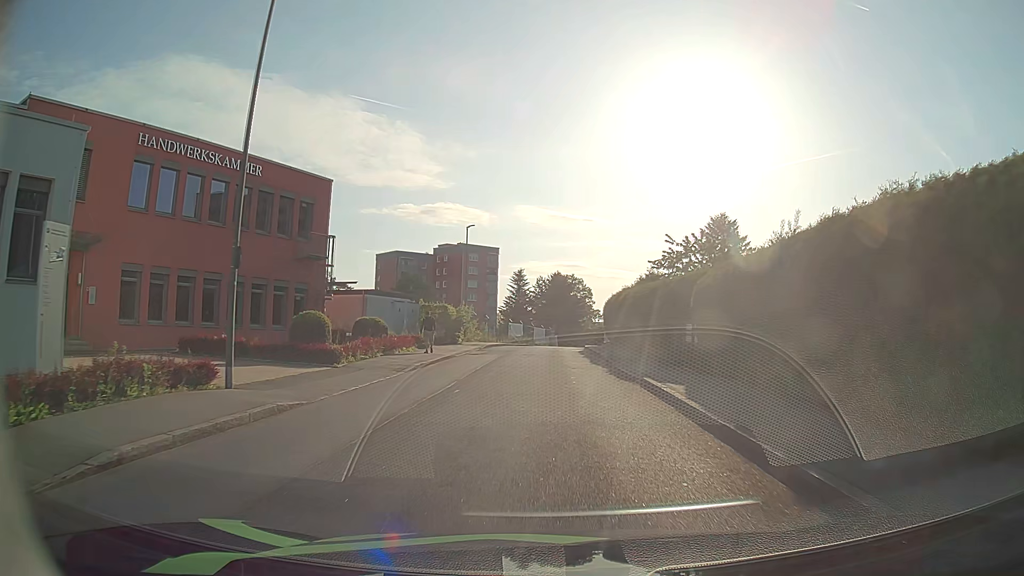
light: Day
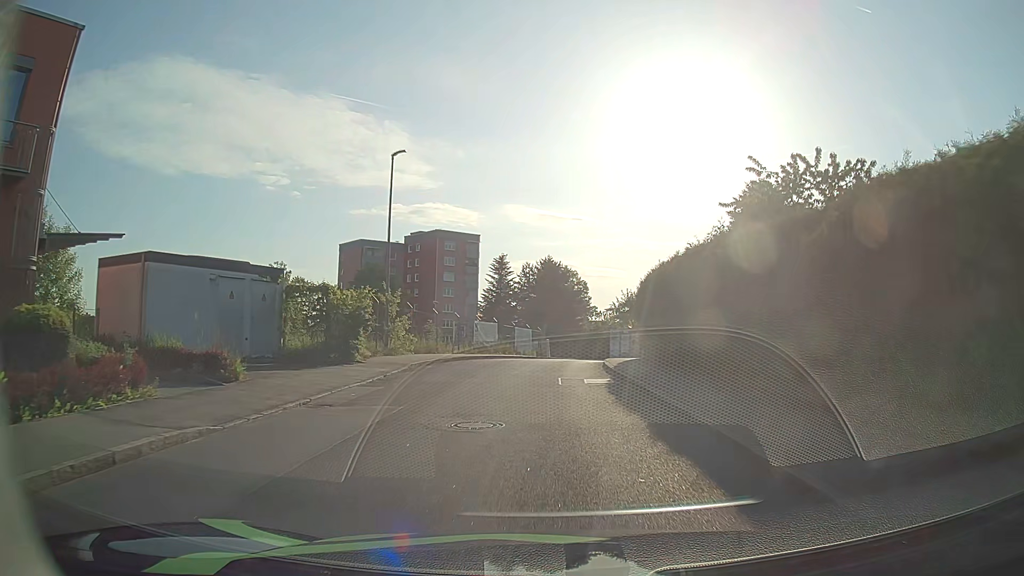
(+0.2, +20.8) m; +1°
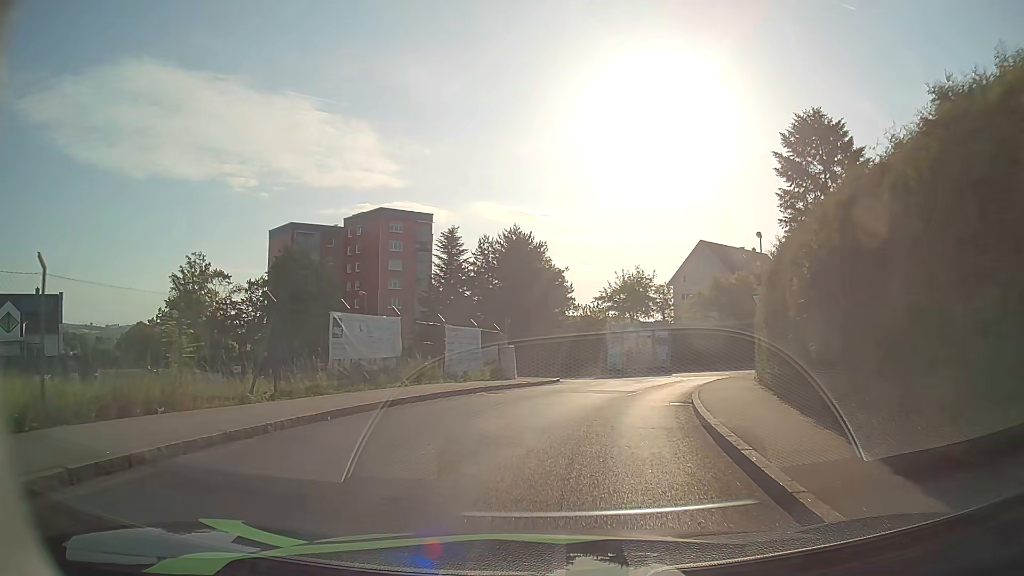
(+0.1, +21.8) m; +2°
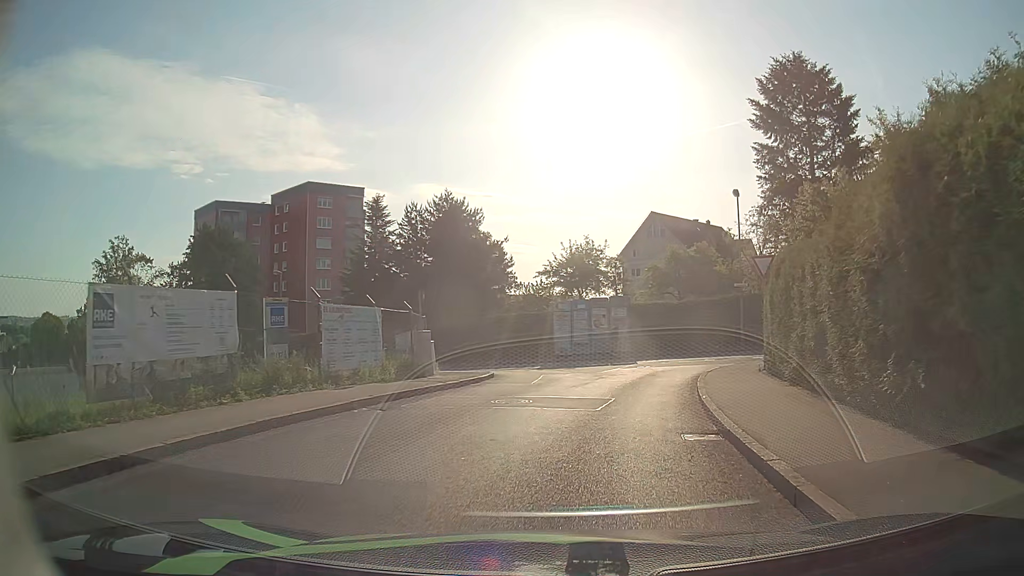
(+0.3, +7.2) m; +4°
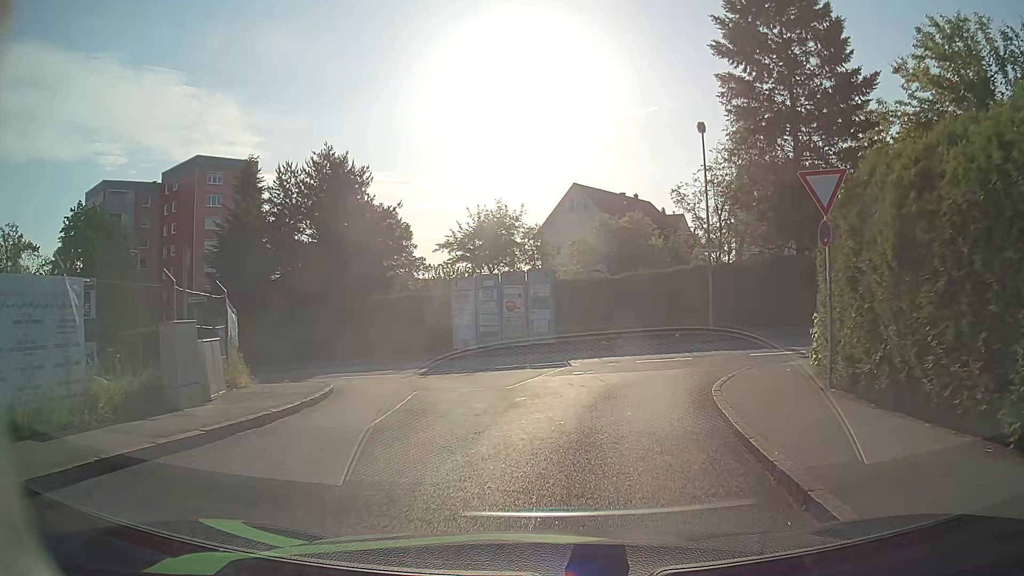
(+0.7, +9.8) m; +7°
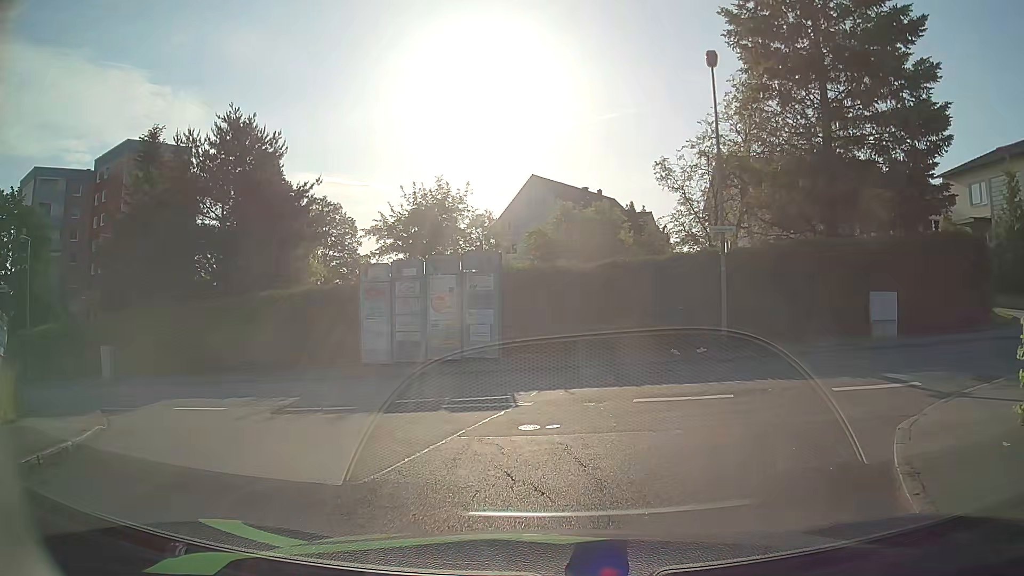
(+0.3, +7.9) m; +3°
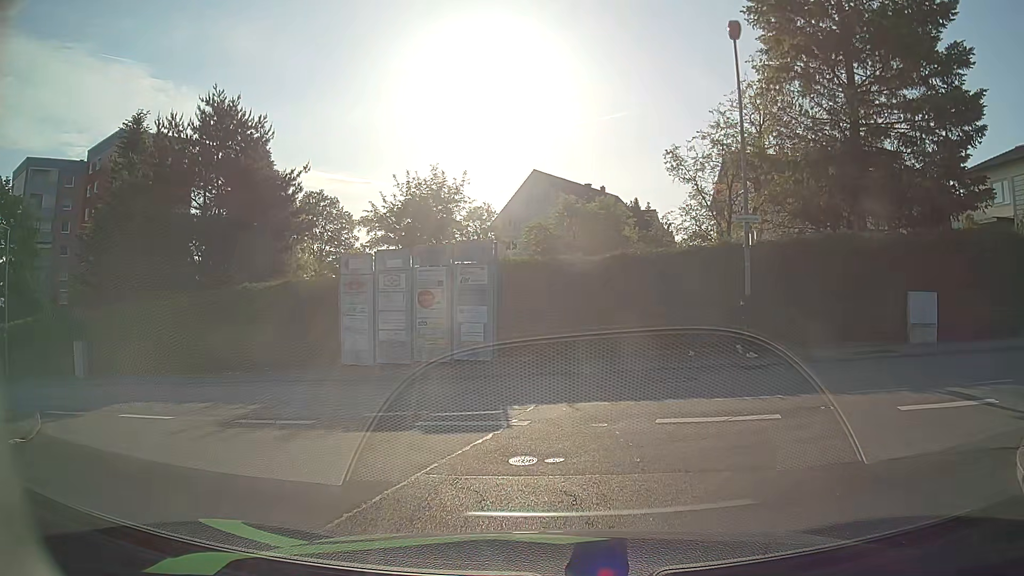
(0.0, +2.1) m; 0°
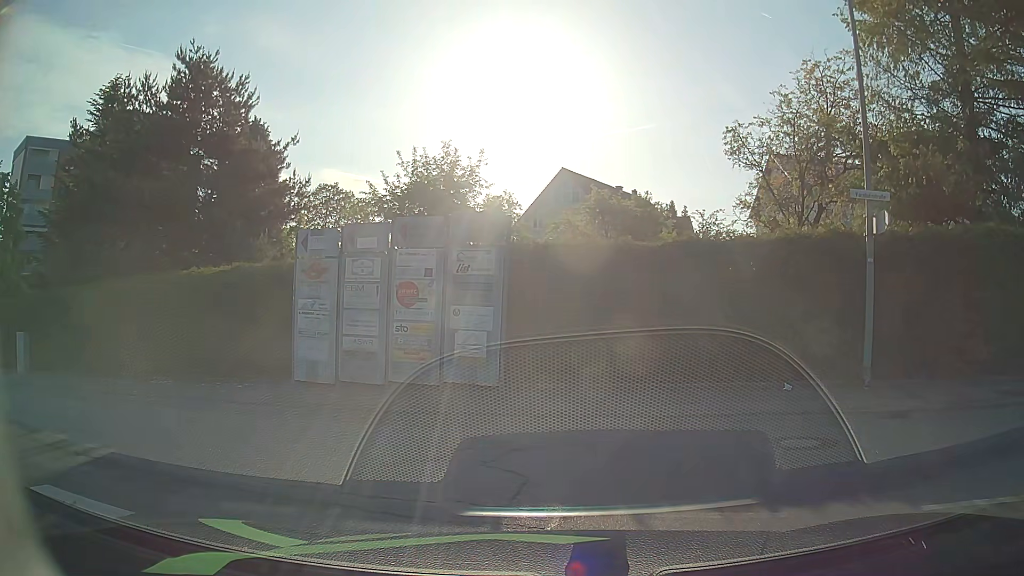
(-0.1, +5.0) m; -3°
(-3, +9) (-11, +15) (-21, +18) (-30, +22) (-39, +26) (-48, +30) (-57, +34) (-66, +39) (-75, +44) (-83, +49) m
